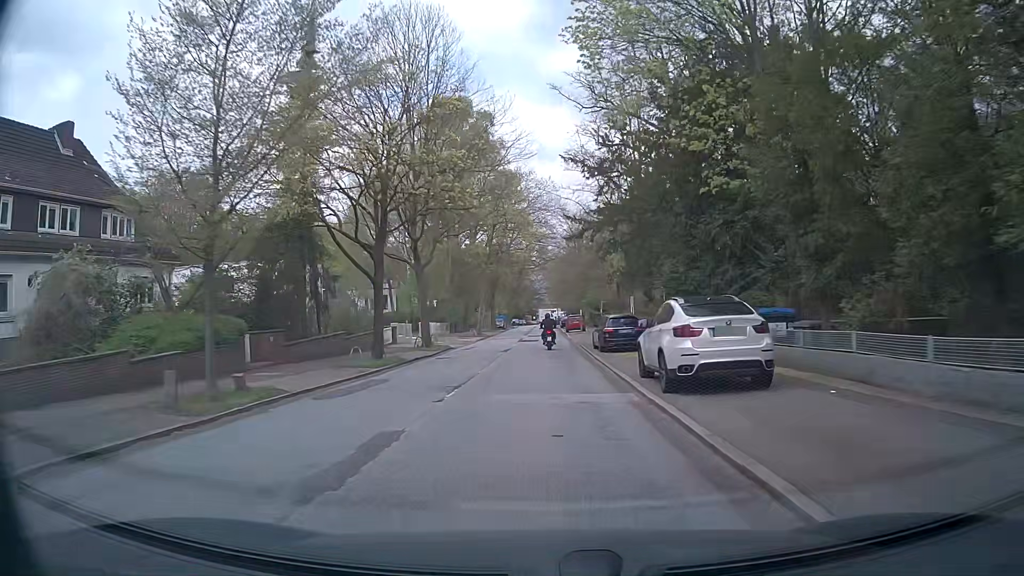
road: residential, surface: asphalt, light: Day
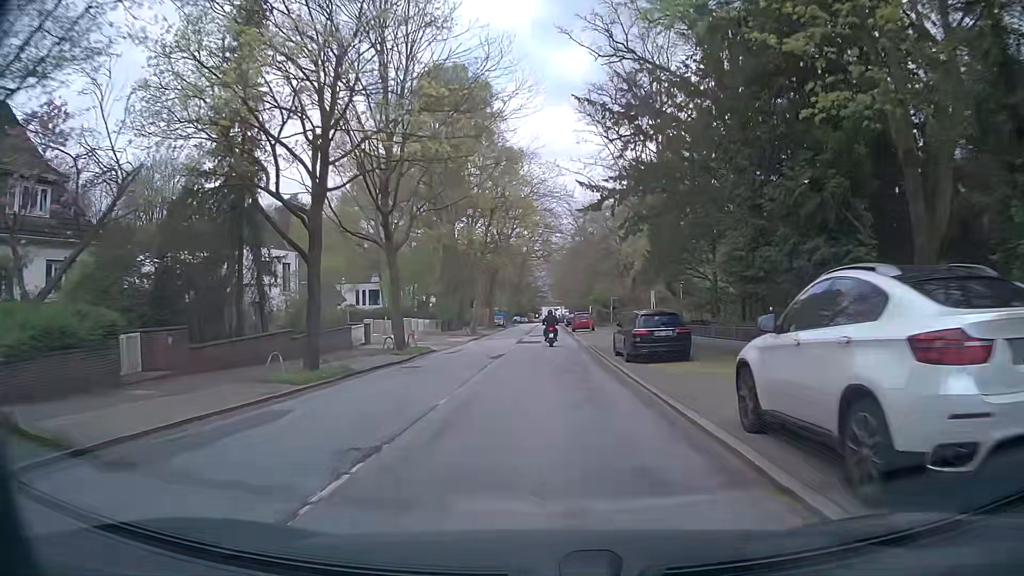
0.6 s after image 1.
(-0.1, +7.5) m; -1°
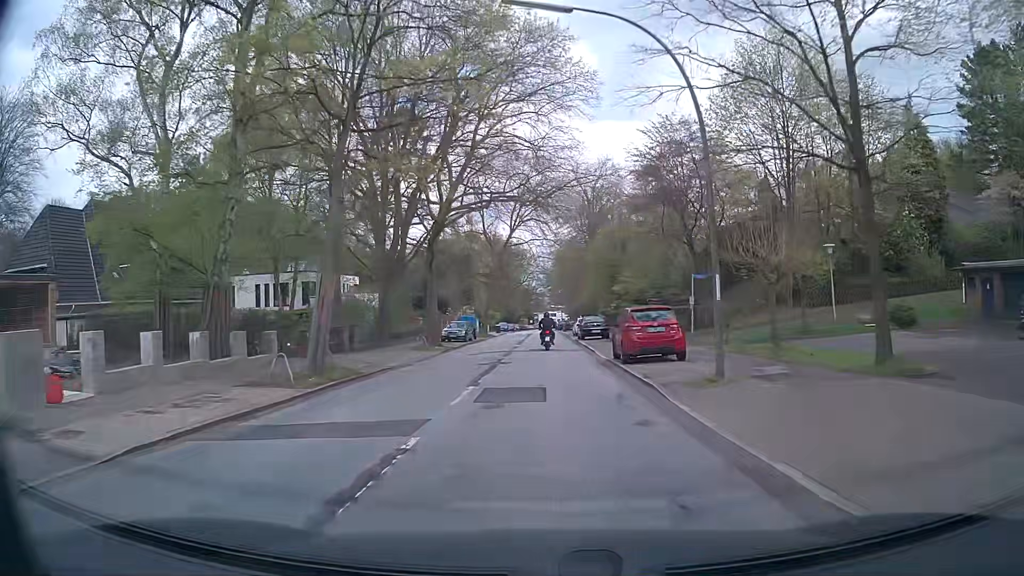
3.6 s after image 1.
(+0.5, +36.8) m; +1°
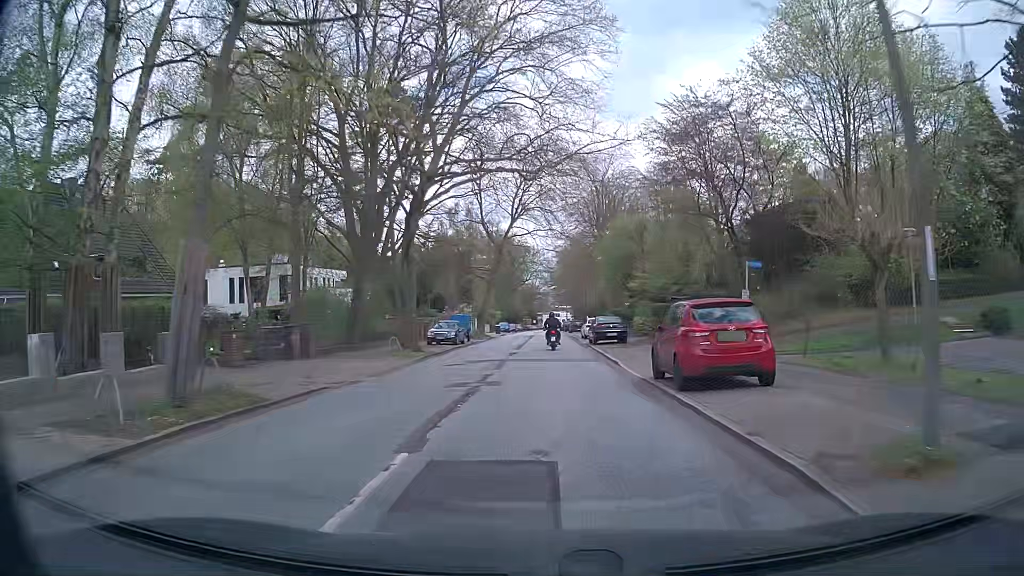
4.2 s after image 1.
(0.0, +7.2) m; 0°
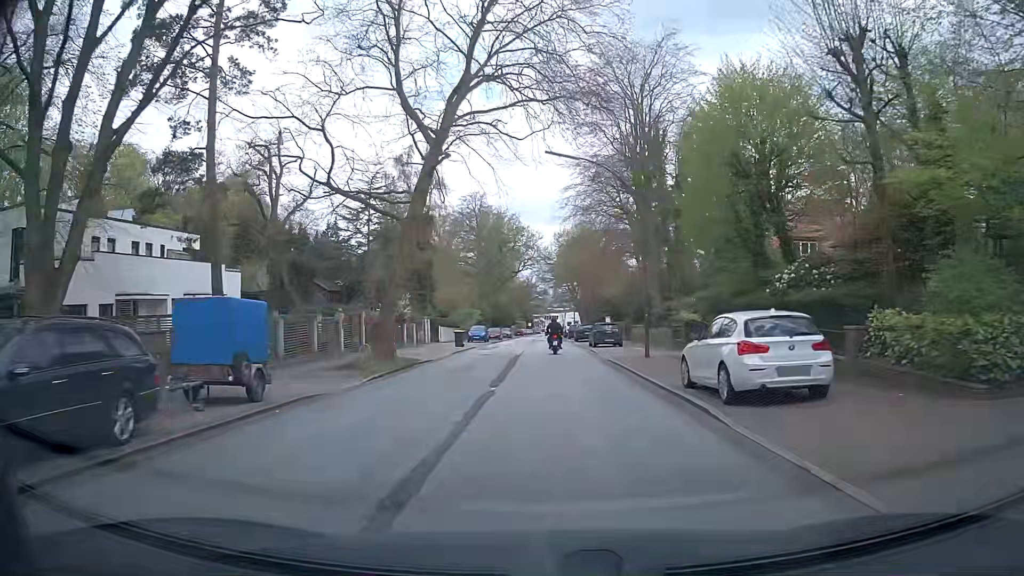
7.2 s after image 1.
(+0.1, +35.7) m; 0°
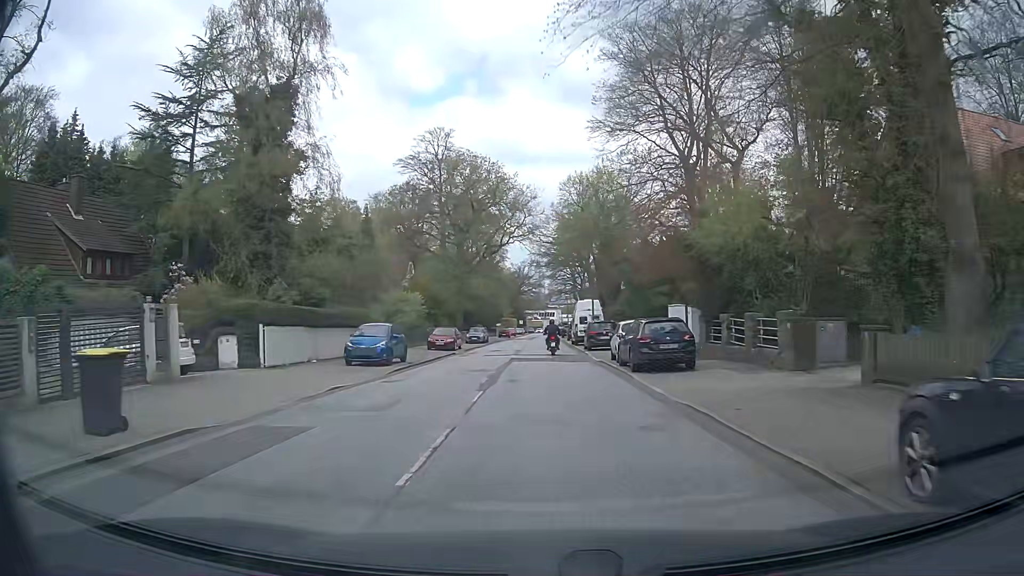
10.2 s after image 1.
(+0.1, +37.2) m; +1°
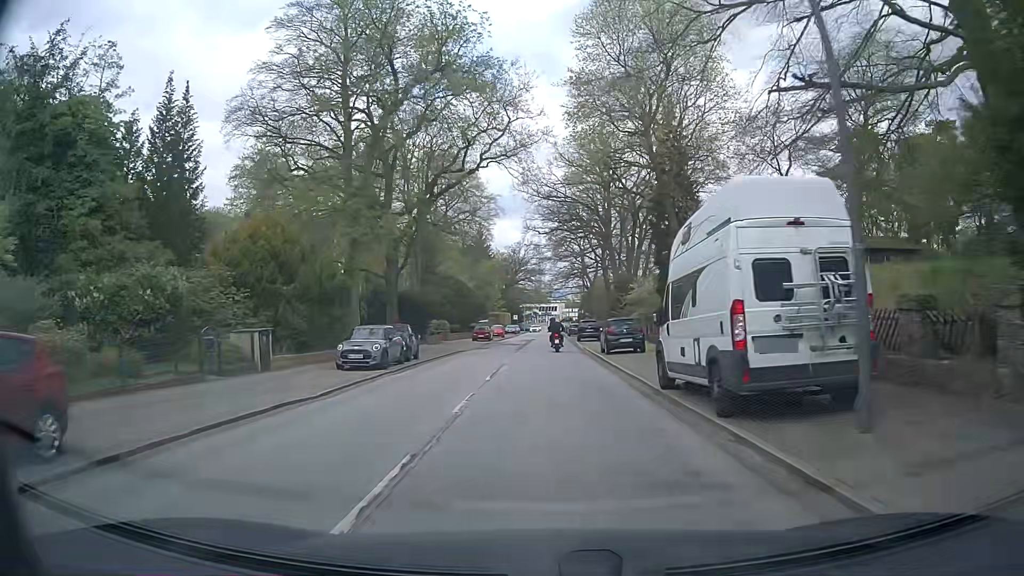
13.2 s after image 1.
(0.0, +38.9) m; 0°
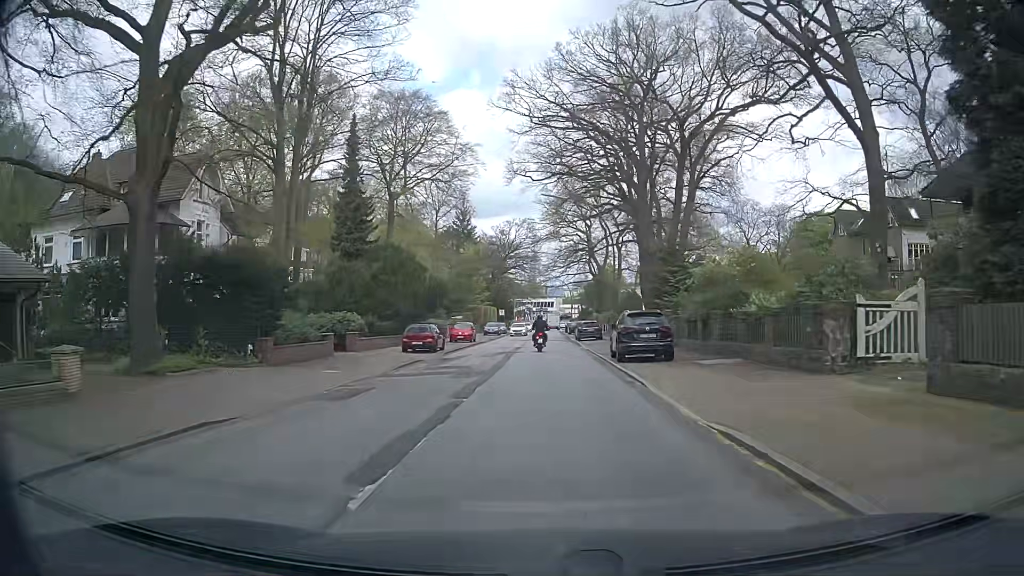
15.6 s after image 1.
(+0.2, +30.1) m; +1°
(0, +10) (0, +20) (0, +30) (0, +40) (0, +50) (0, +60) (0, +70) (+1, +80) (+1, +90) (+1, +100) m
